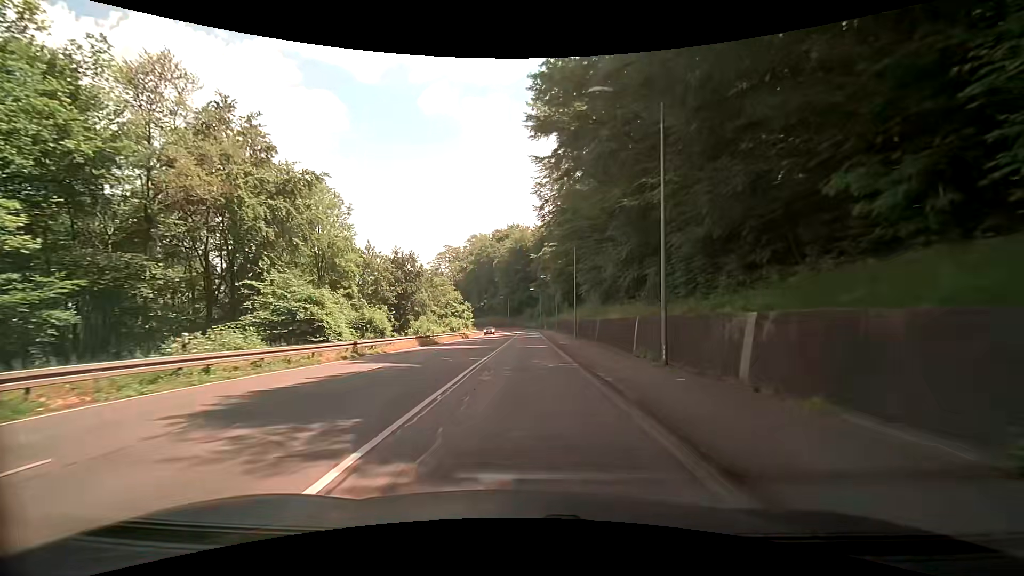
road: secondary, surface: asphalt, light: Day
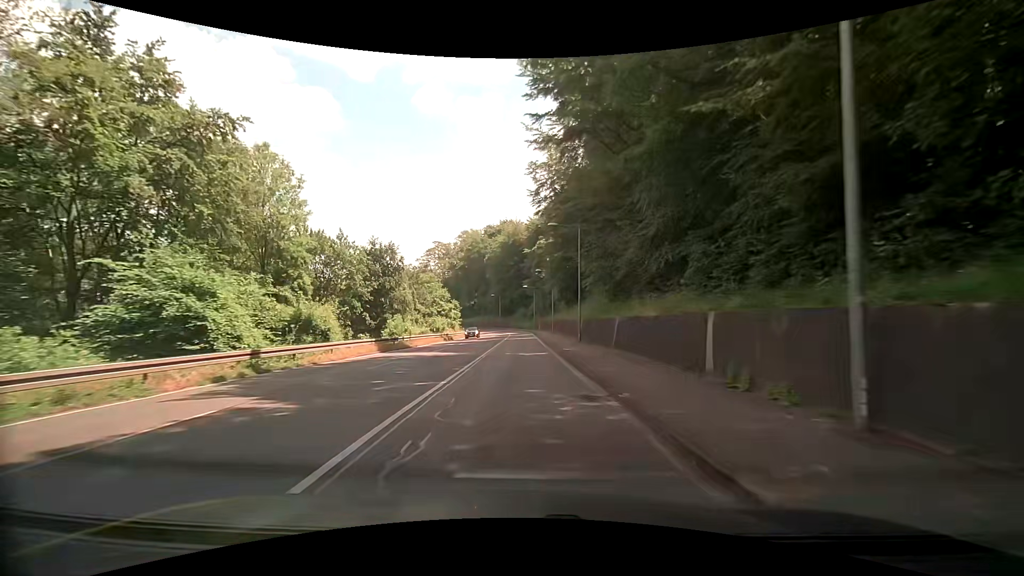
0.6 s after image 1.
(+0.1, +8.9) m; +1°
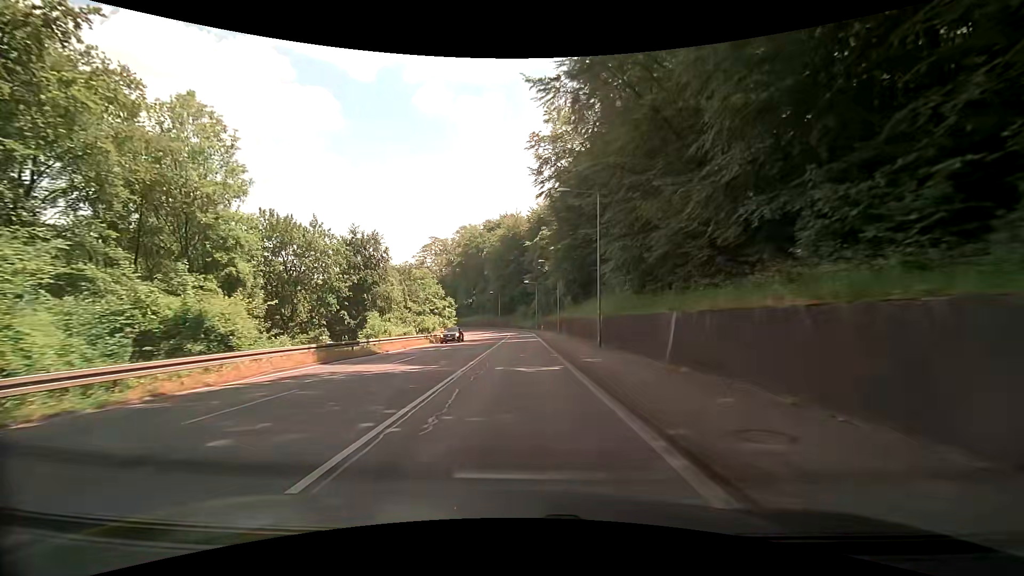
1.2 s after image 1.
(0.0, +8.9) m; 0°
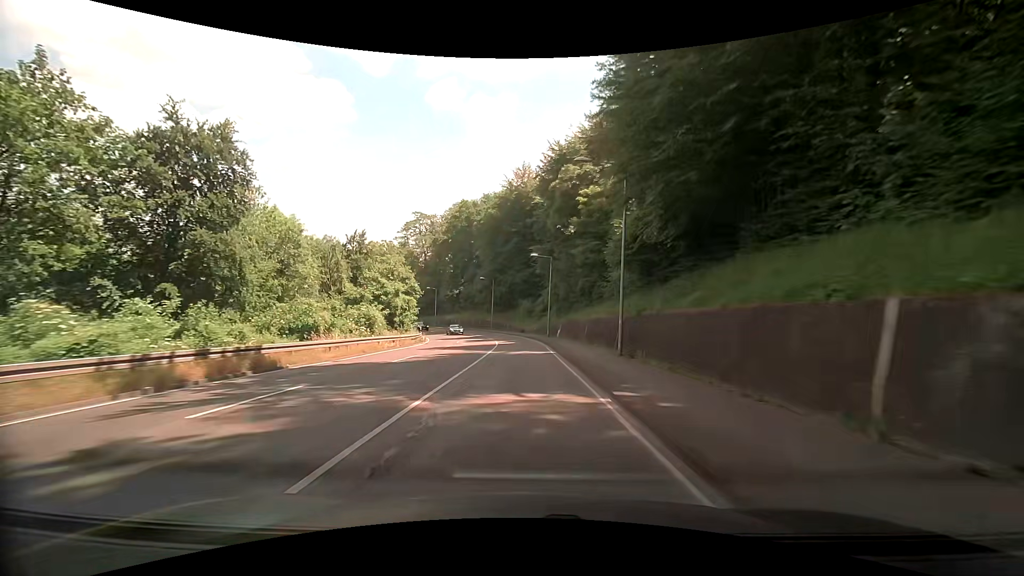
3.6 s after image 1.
(-0.1, +35.6) m; -1°
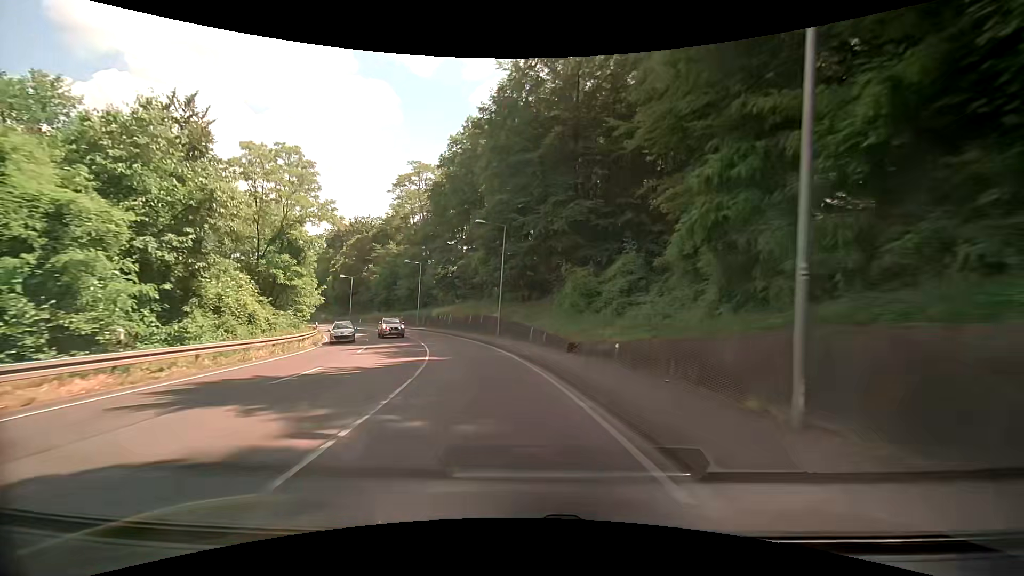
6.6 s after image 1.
(-0.3, +44.3) m; -3°
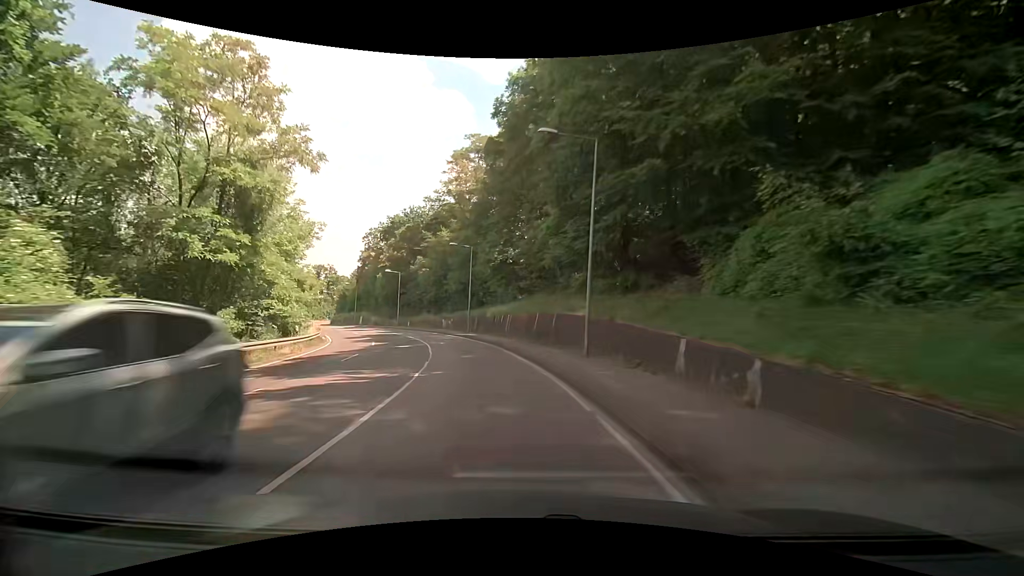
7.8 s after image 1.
(-1.2, +17.6) m; -8°
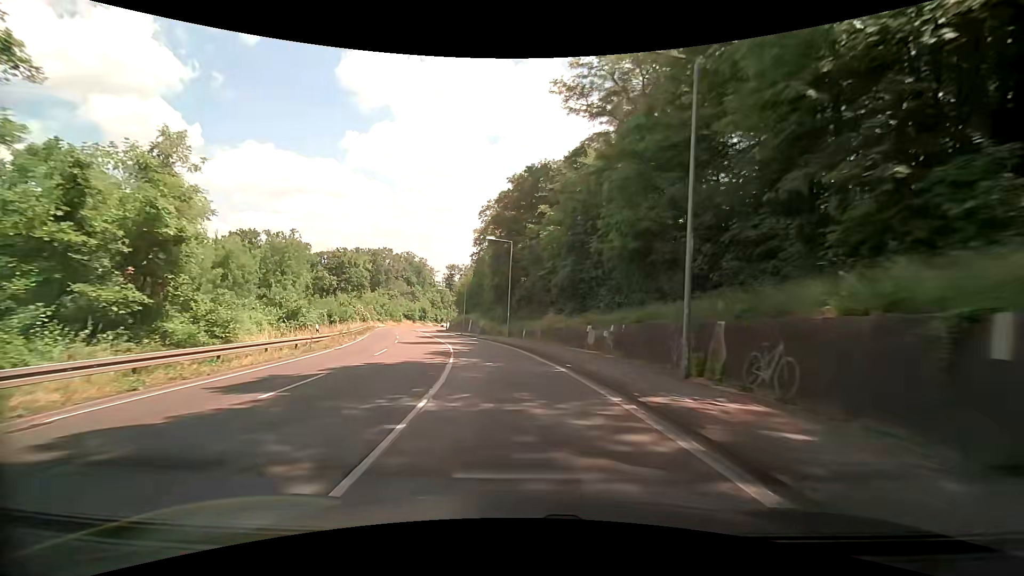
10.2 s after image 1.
(-5.6, +34.3) m; -17°
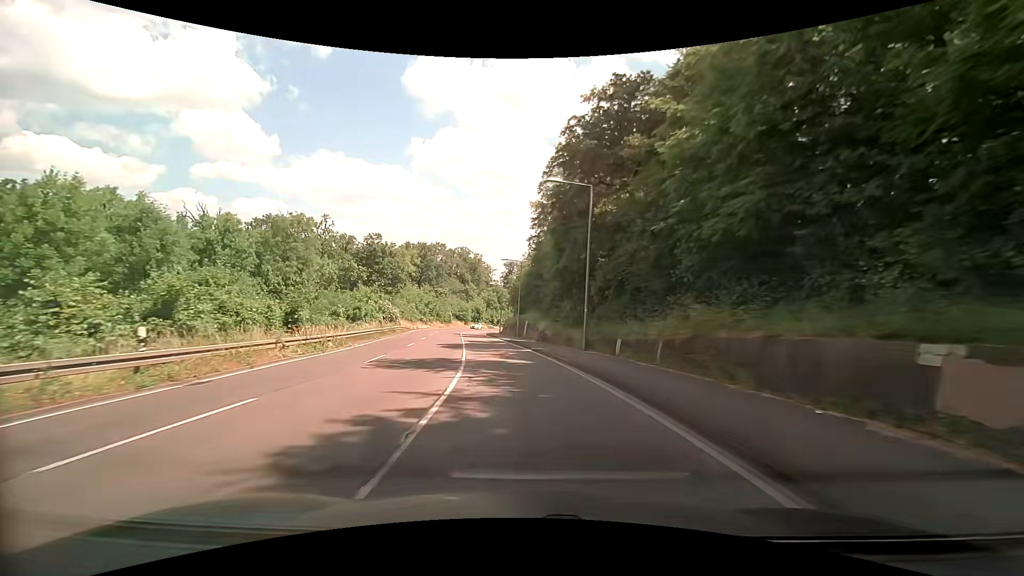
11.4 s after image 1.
(-1.2, +17.4) m; -7°
(0, +10) (-1, +20) (-2, +30) (-4, +40) (-5, +50) (-6, +60) (-8, +70) (-9, +79) (-9, +89) (-9, +99) m
